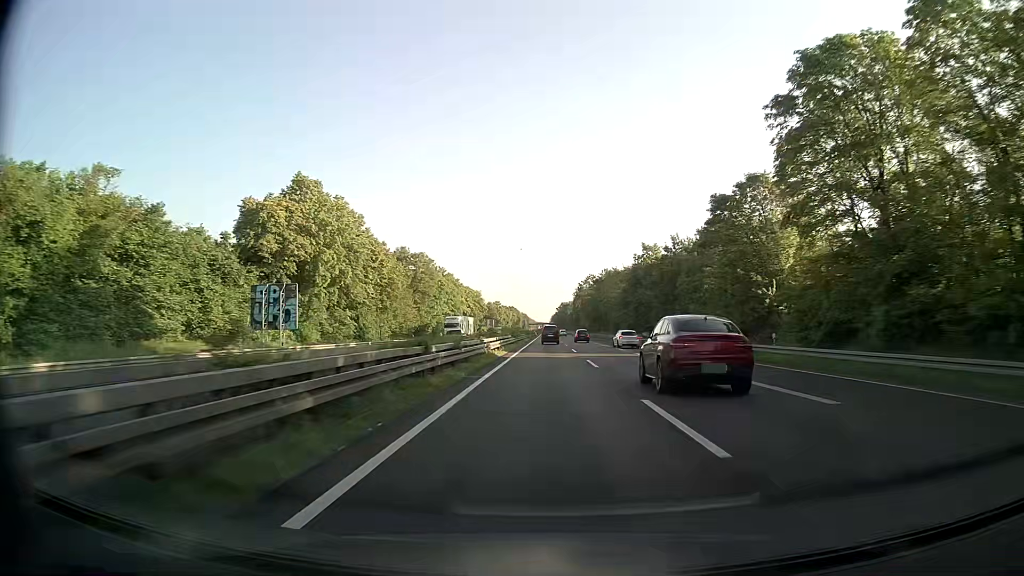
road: trunk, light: Day
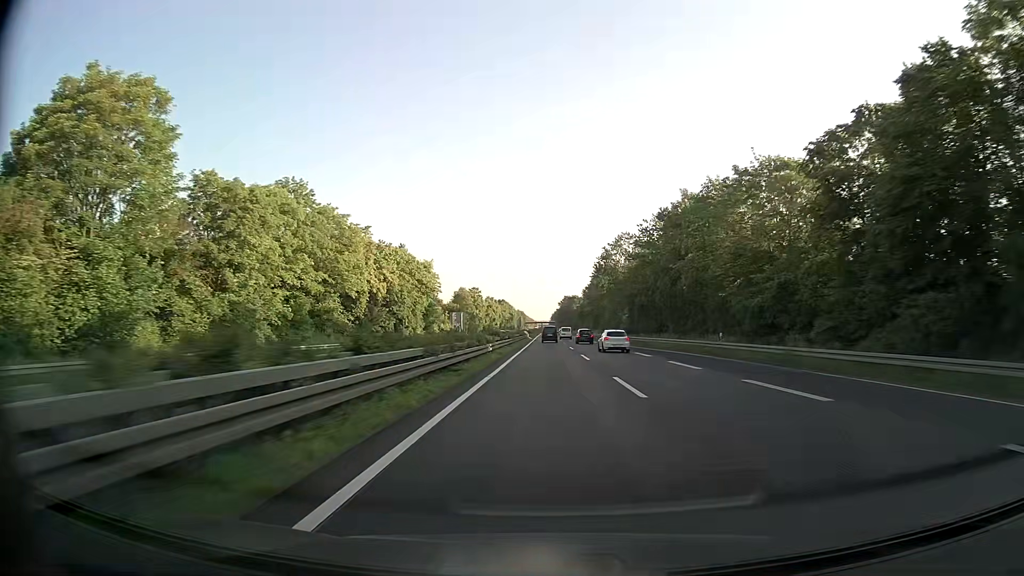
(-0.1, +83.6) m; 0°
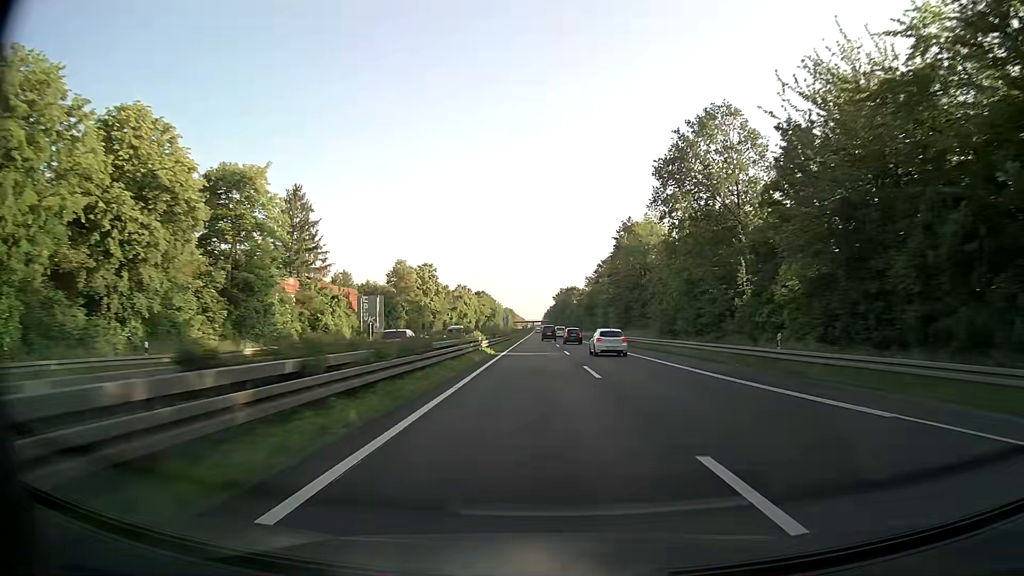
(+0.2, +66.7) m; 0°
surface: asphalt
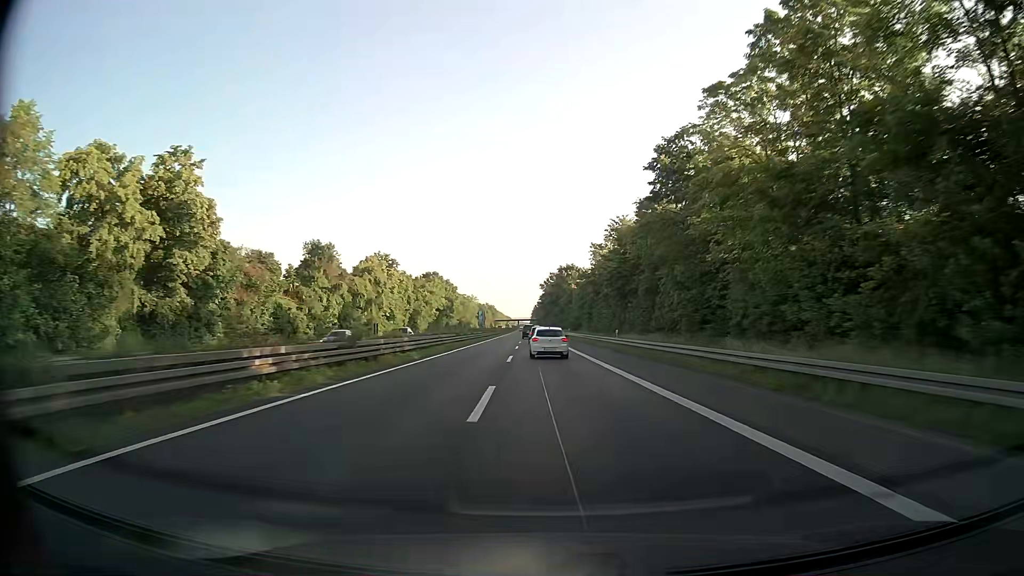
(+1.7, +81.5) m; +1°
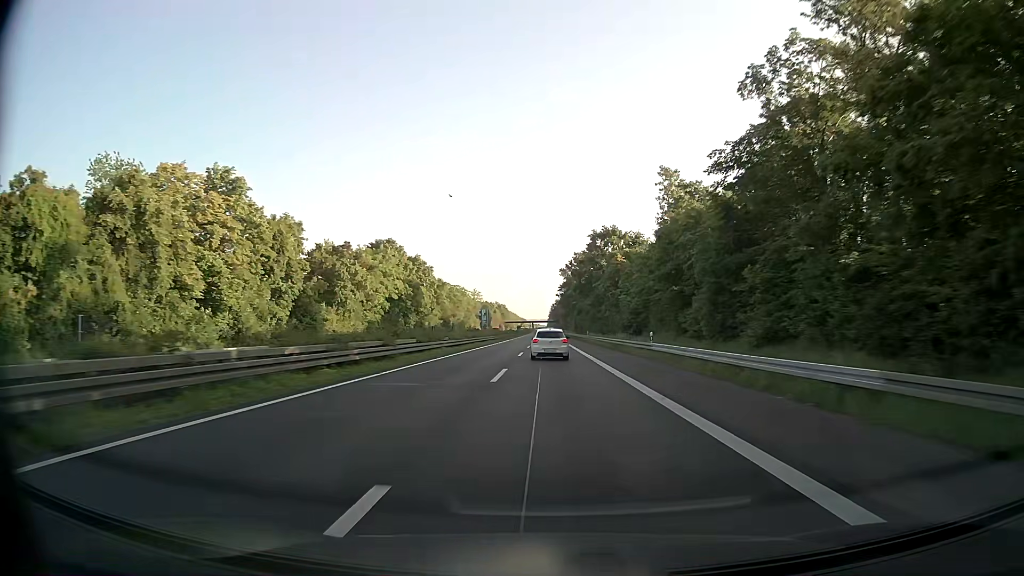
(-1.0, +64.1) m; -2°
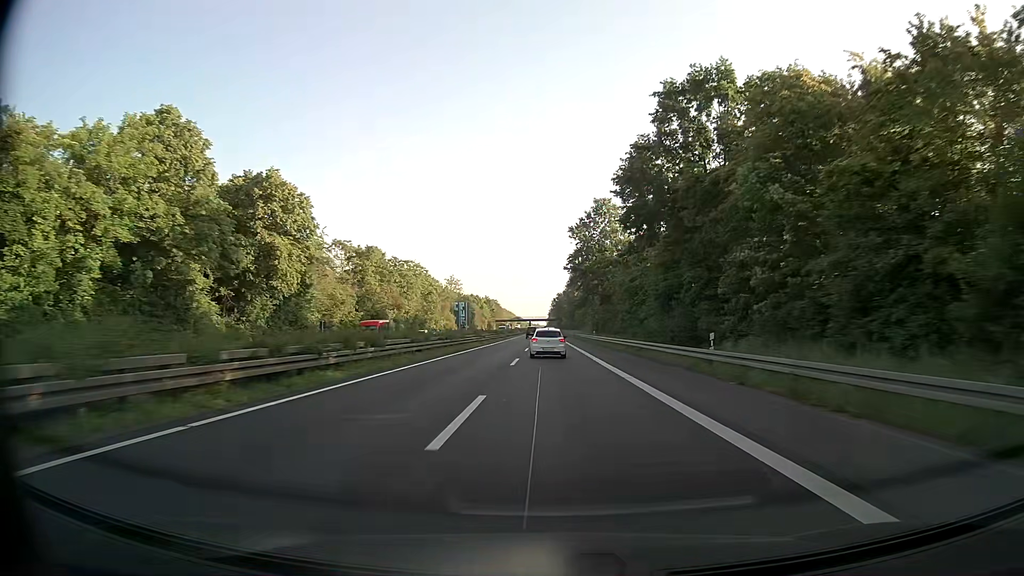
(0.0, +64.0) m; 0°
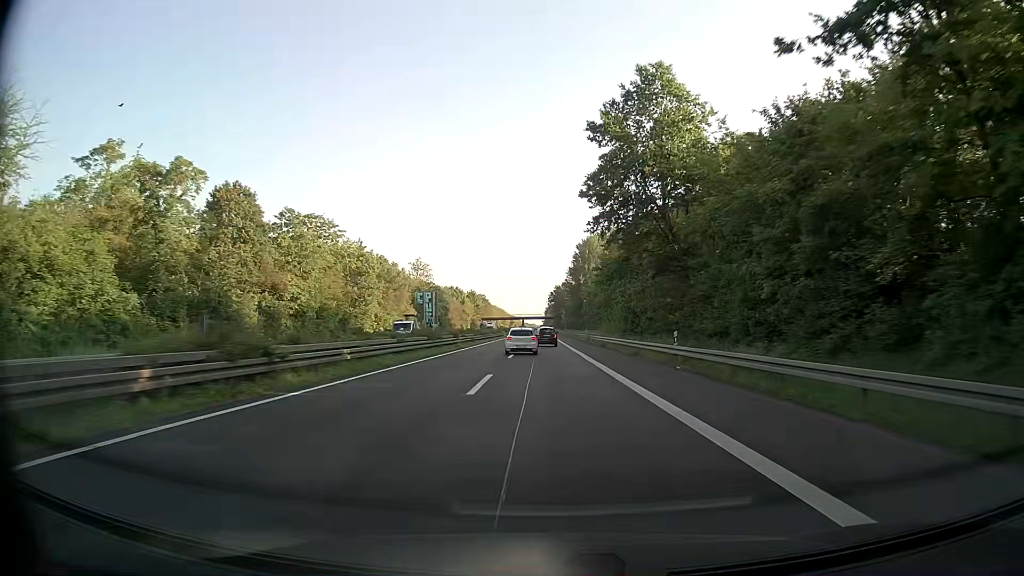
(+0.2, +48.0) m; 0°
